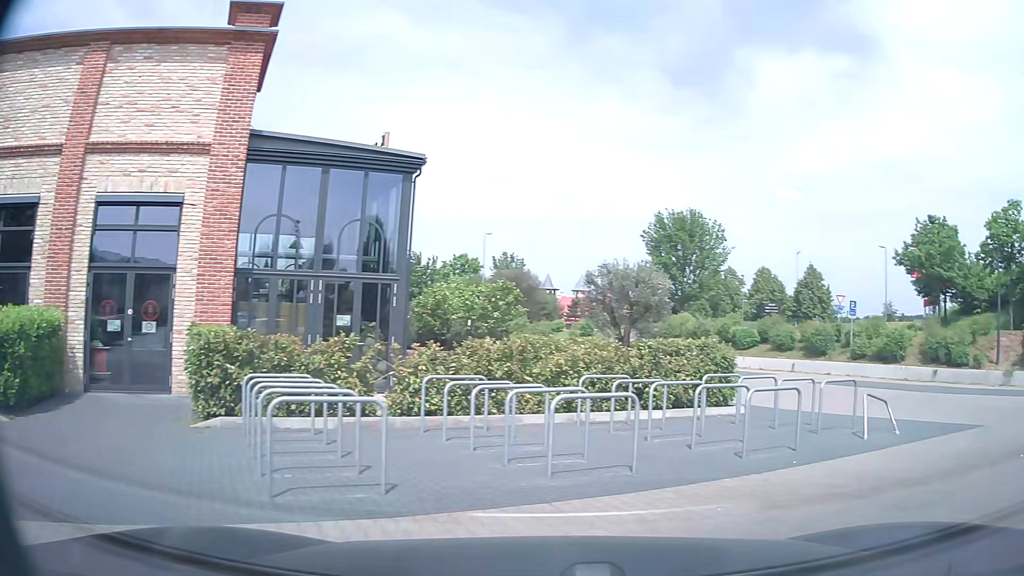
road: service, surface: paving_stones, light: Day
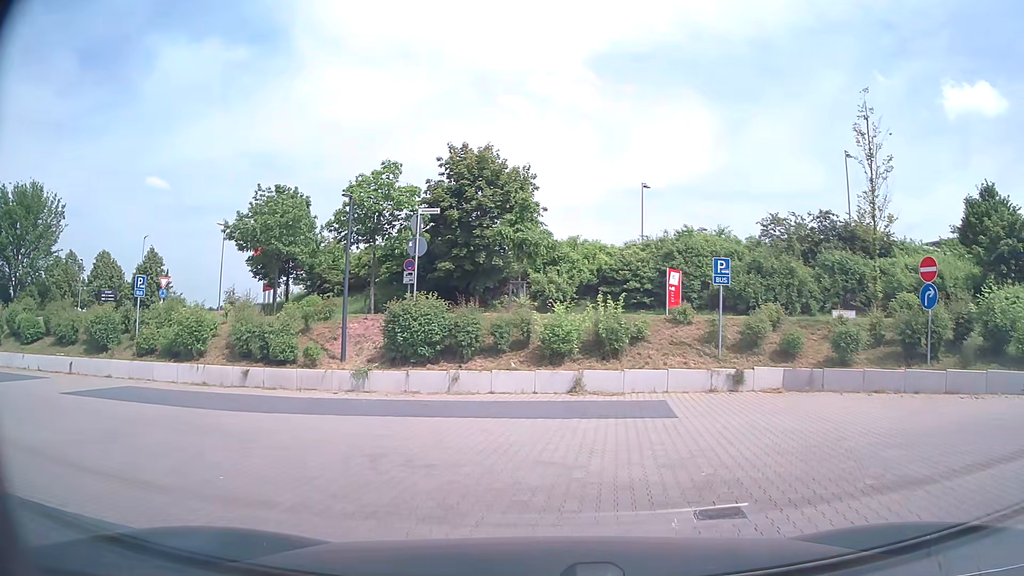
(+3.9, +6.6) m; +55°
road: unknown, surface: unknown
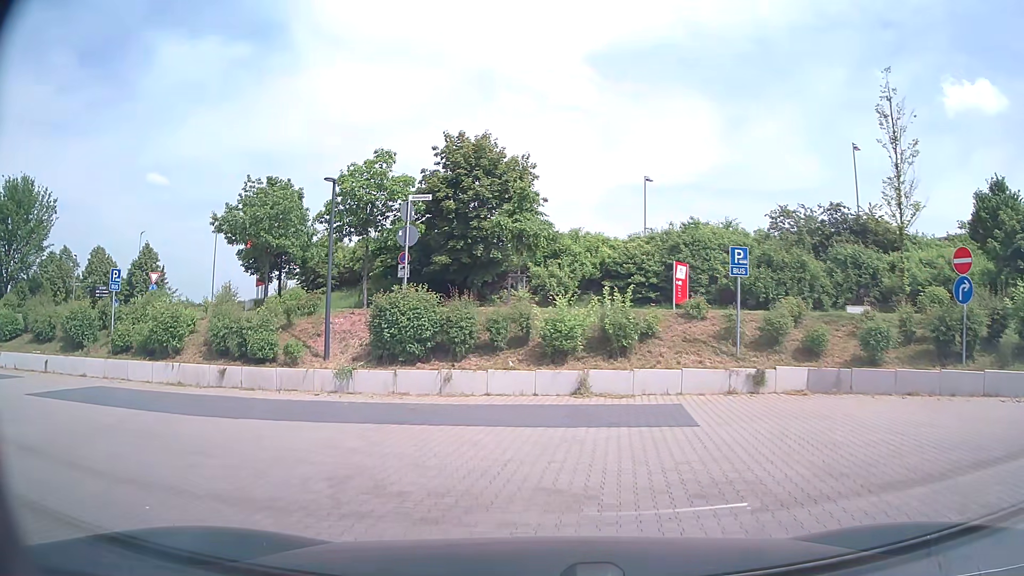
(0.0, +1.4) m; +1°
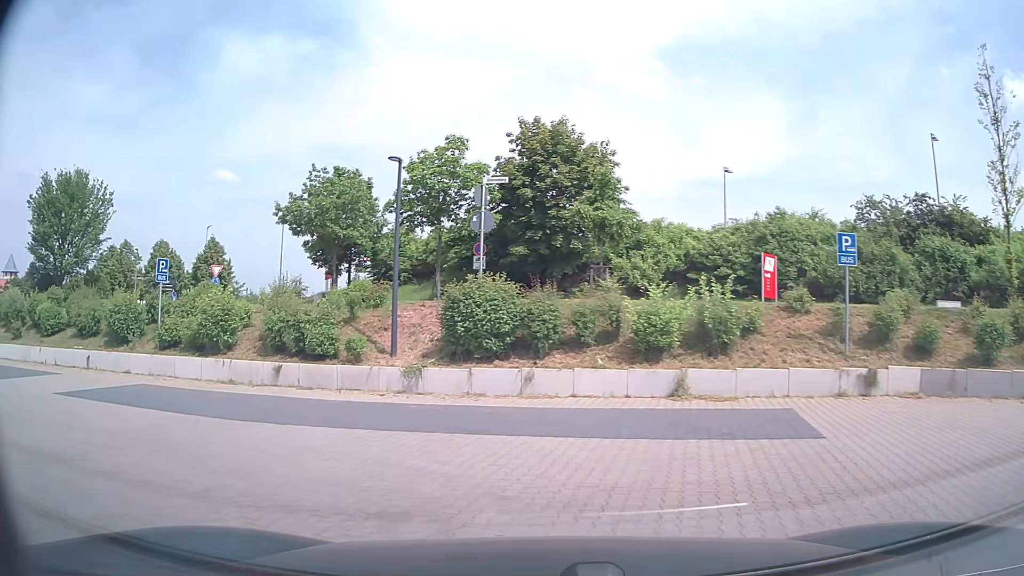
(-0.1, +1.5) m; -6°
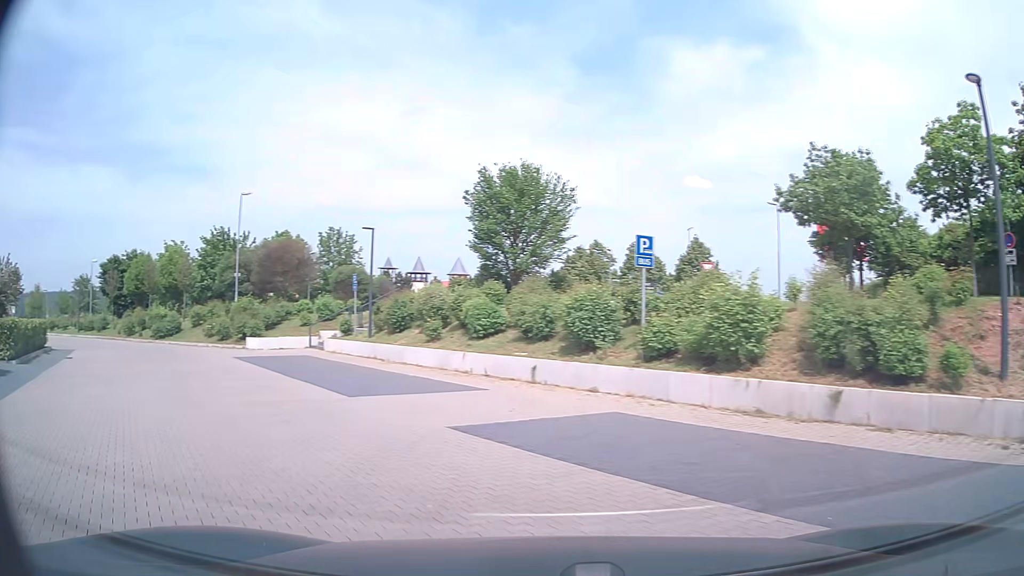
(-1.9, +5.3) m; -41°
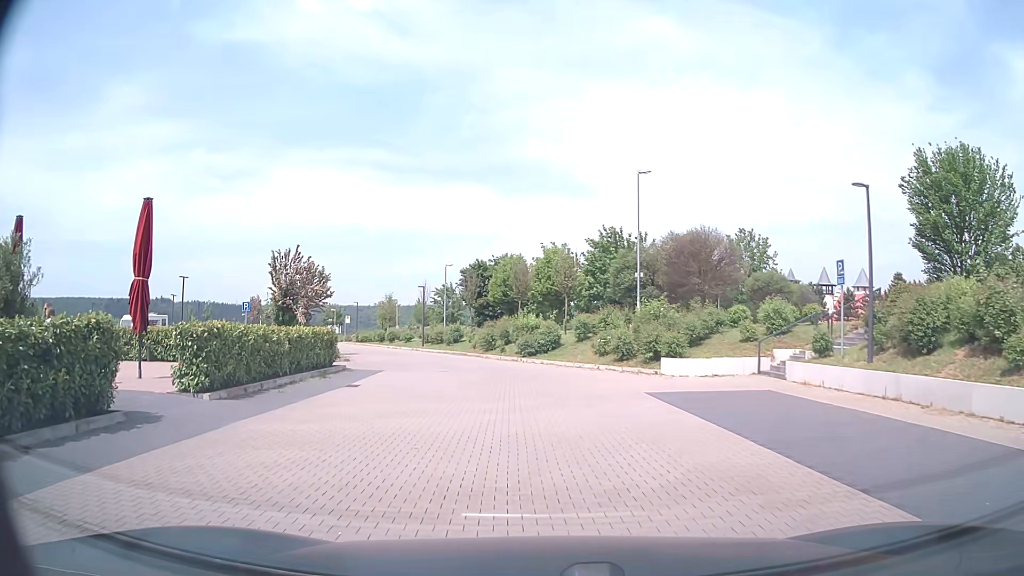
(-4.3, +9.6) m; -34°
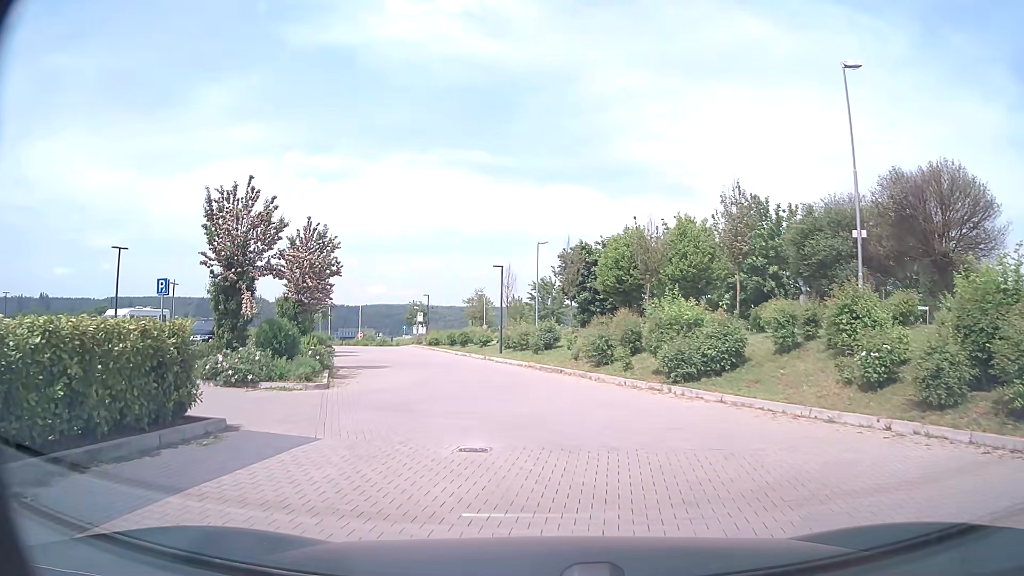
(-1.3, +14.9) m; -9°
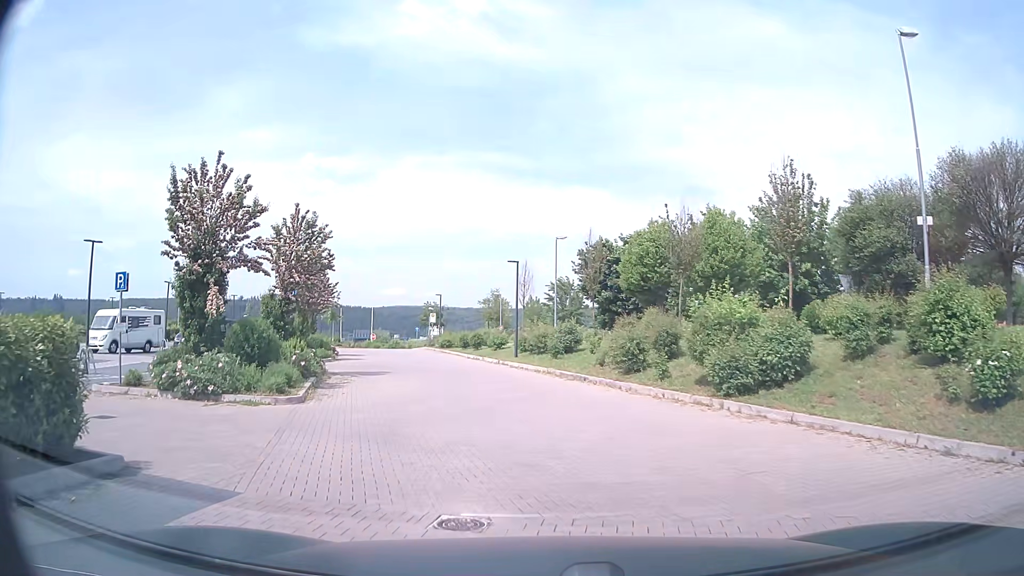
(0.0, +2.8) m; -1°
